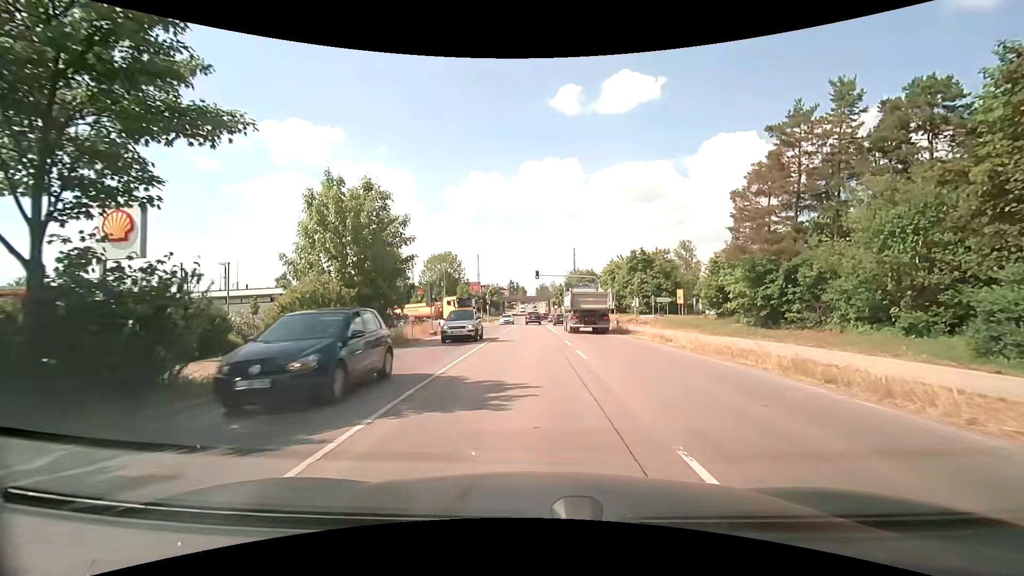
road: secondary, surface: asphalt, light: Day
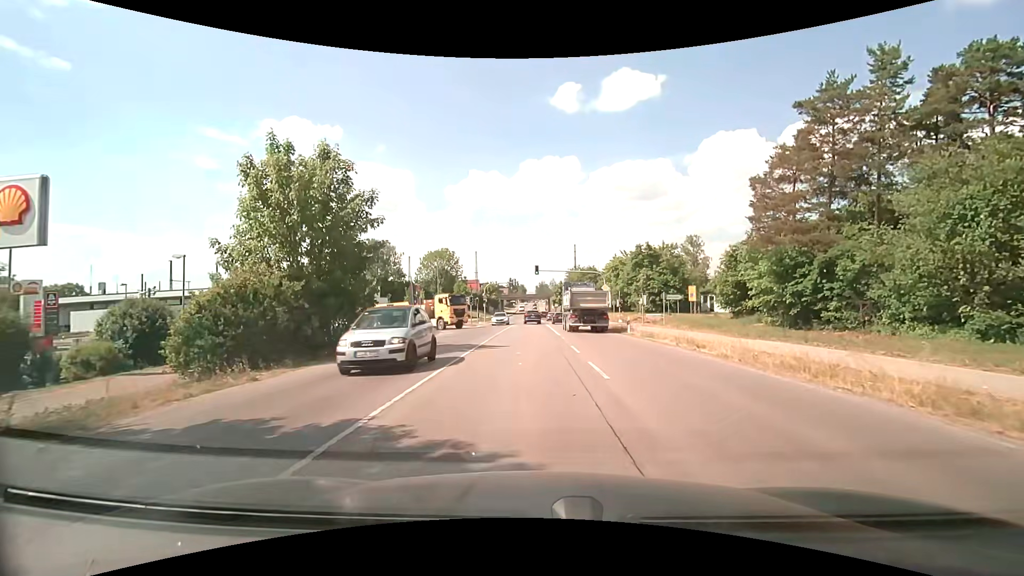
(0.0, +4.4) m; 0°
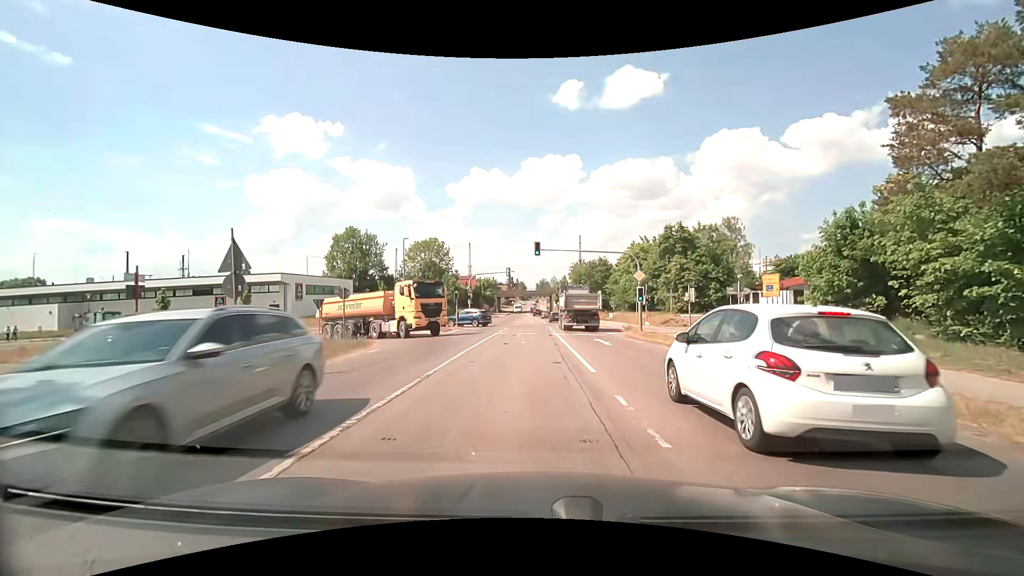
(0.0, +16.9) m; 0°
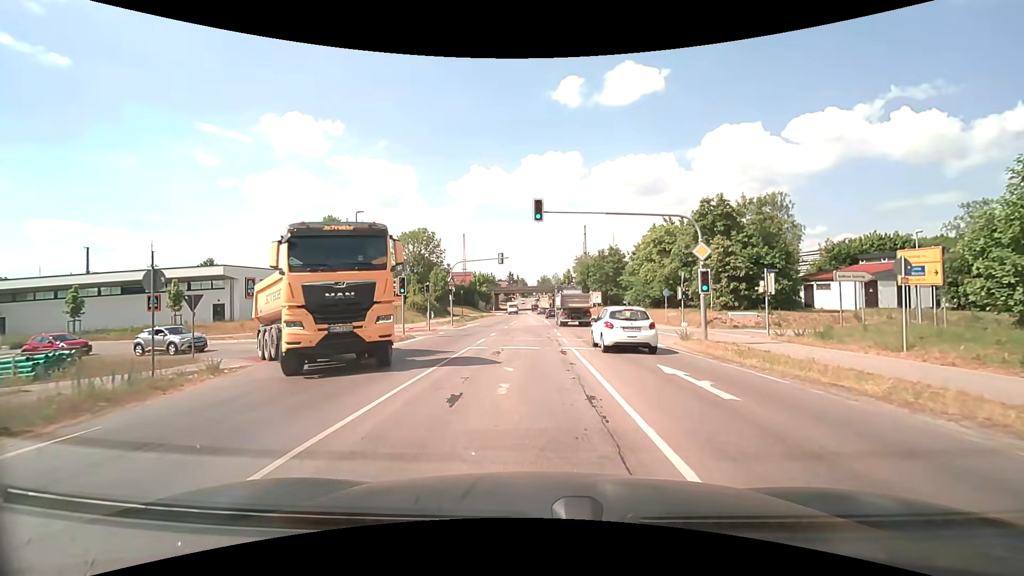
(0.0, +12.9) m; 0°
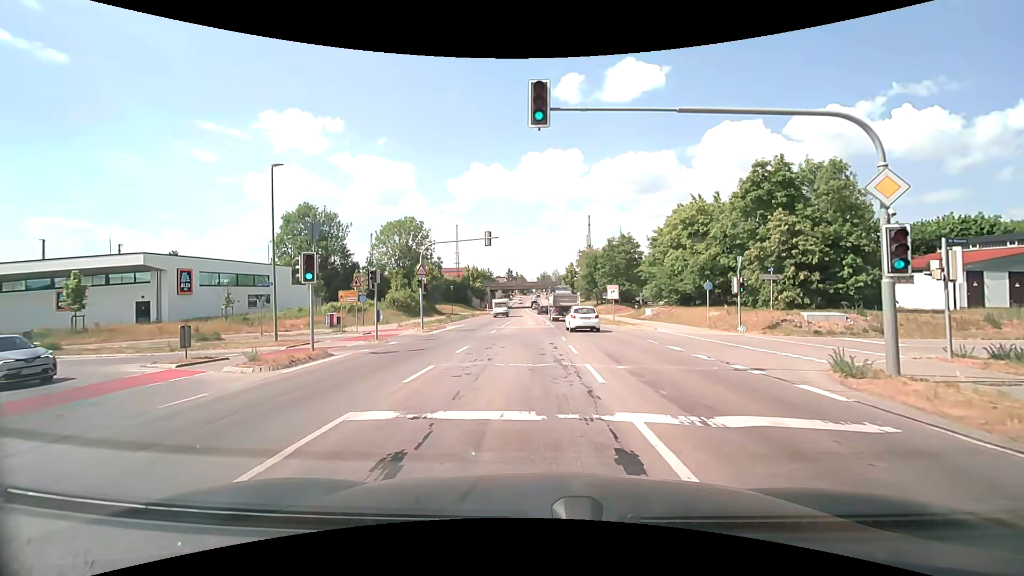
(0.0, +11.1) m; 0°
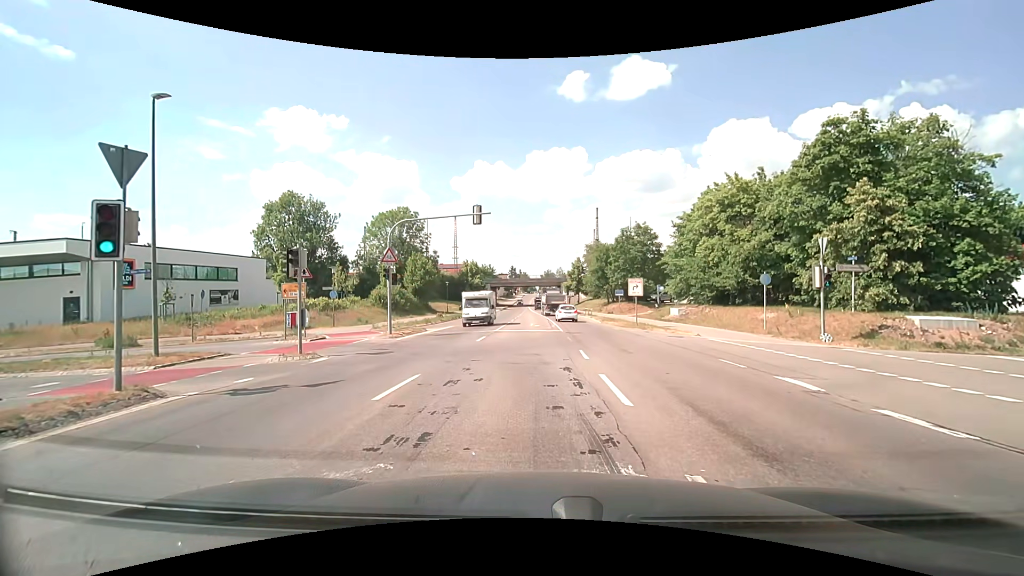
(0.0, +7.8) m; -1°
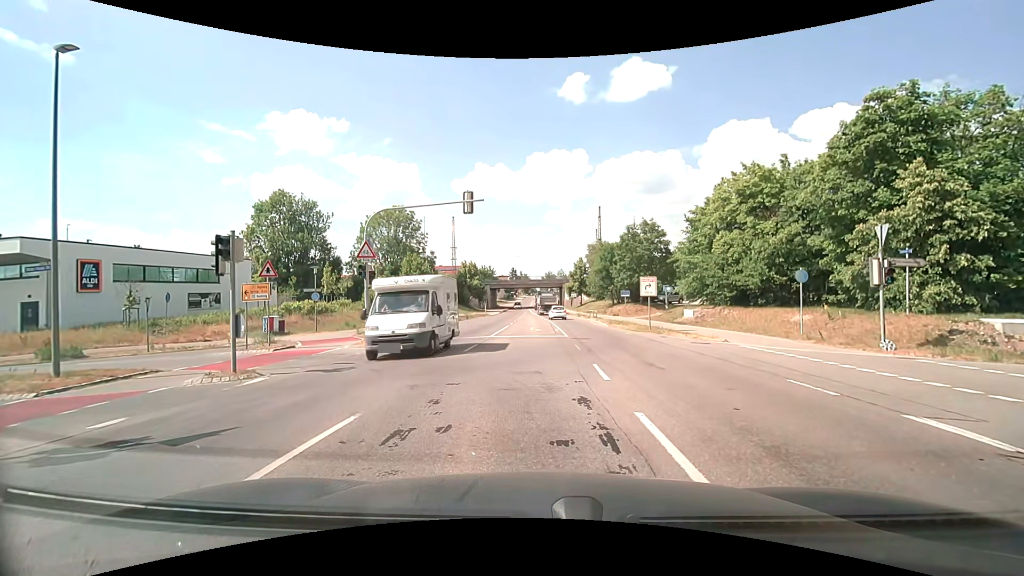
(+0.1, +3.4) m; +2°
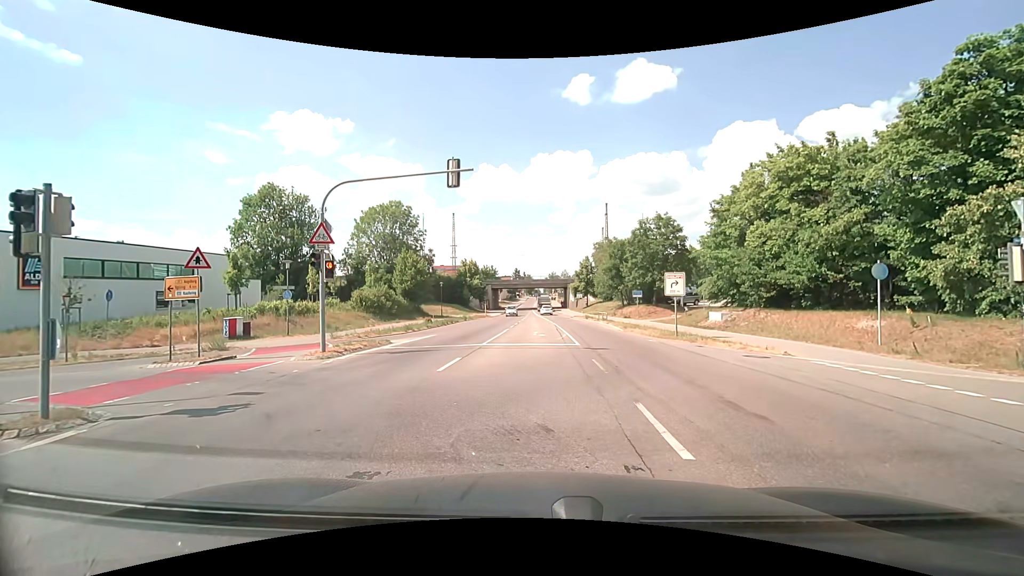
(-0.1, +4.8) m; -3°
